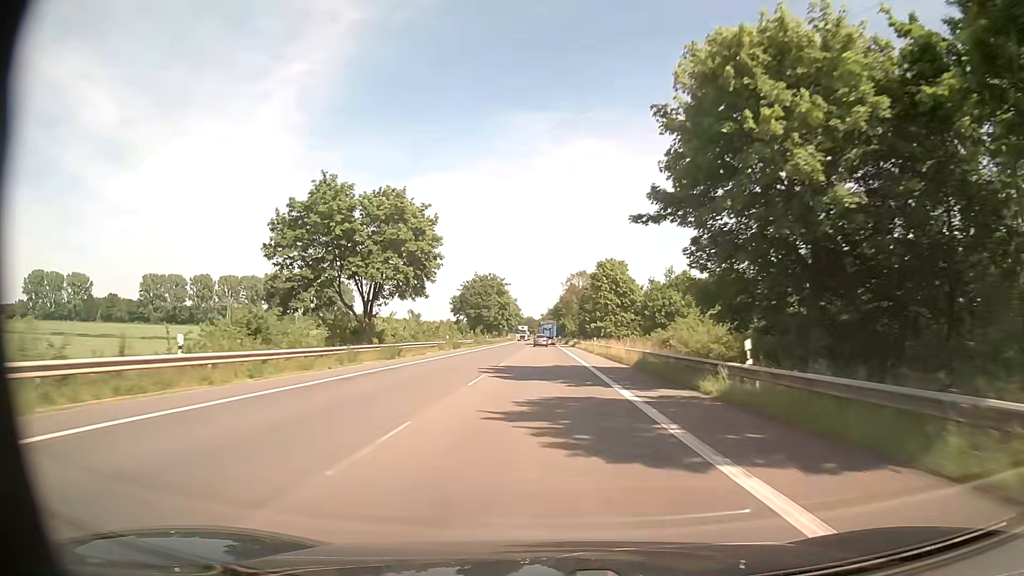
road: secondary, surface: asphalt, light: Day
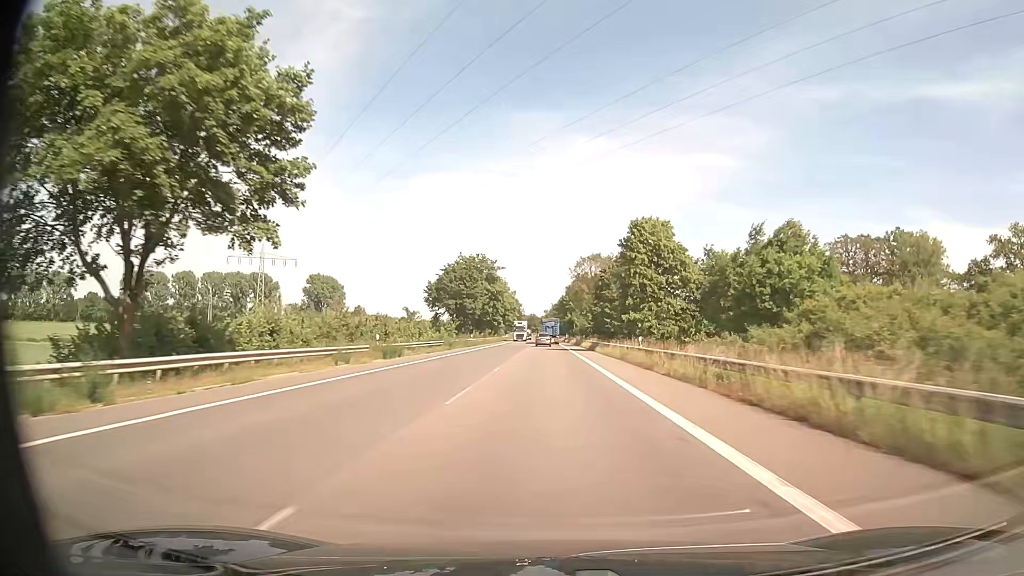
(+0.1, +29.3) m; 0°
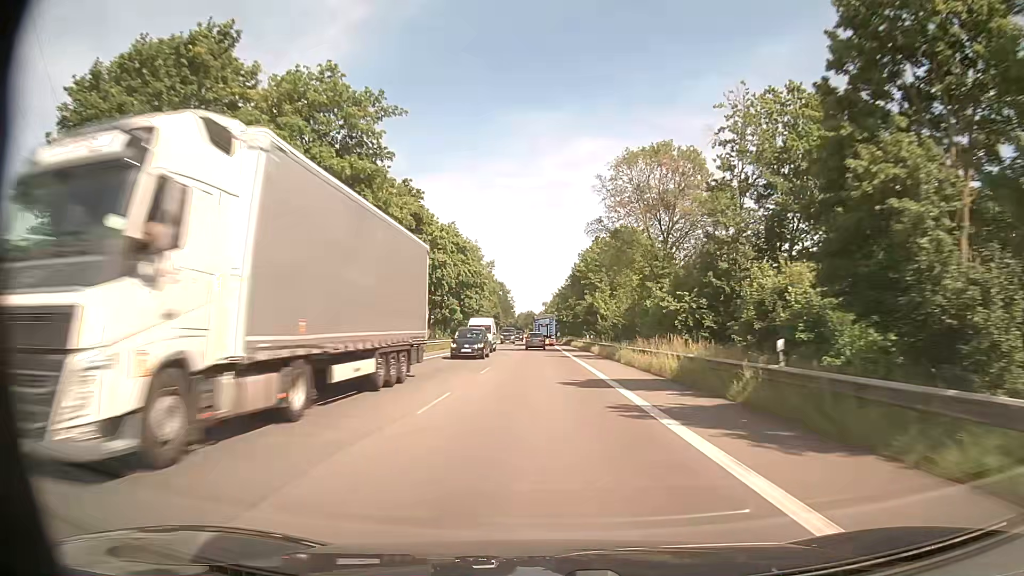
(+0.4, +73.4) m; 0°
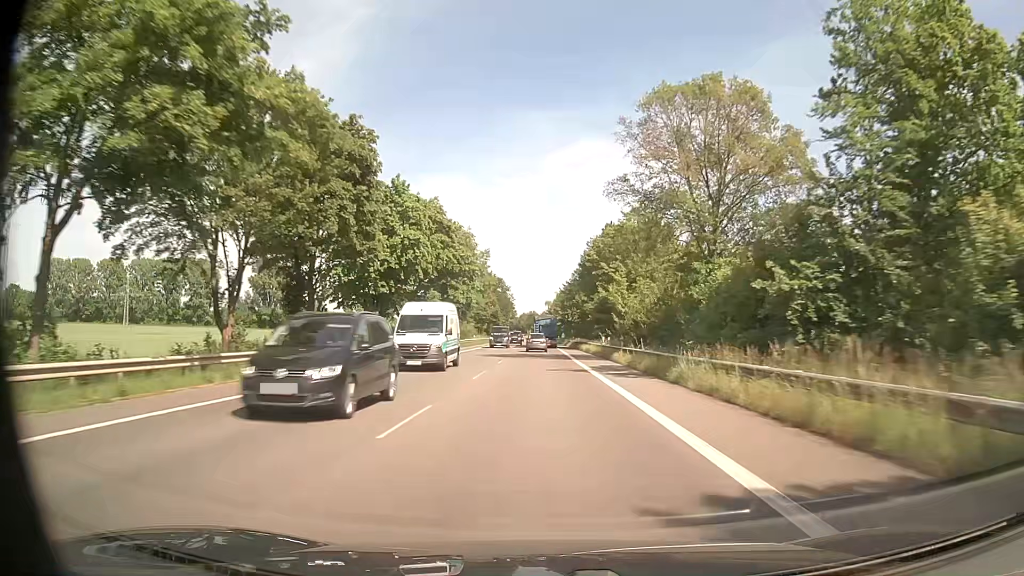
(0.0, +14.7) m; -1°
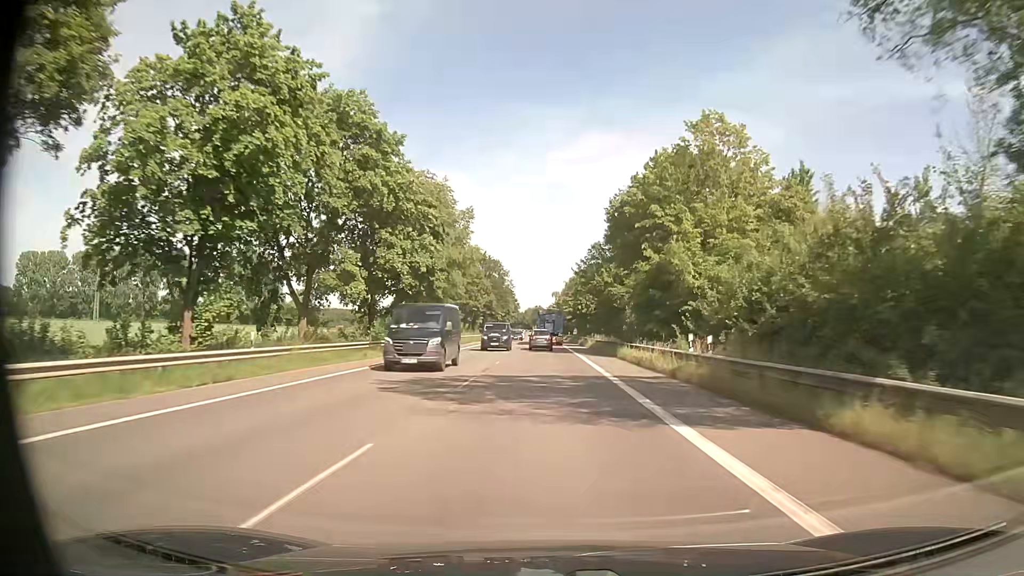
(+0.2, +28.3) m; 0°
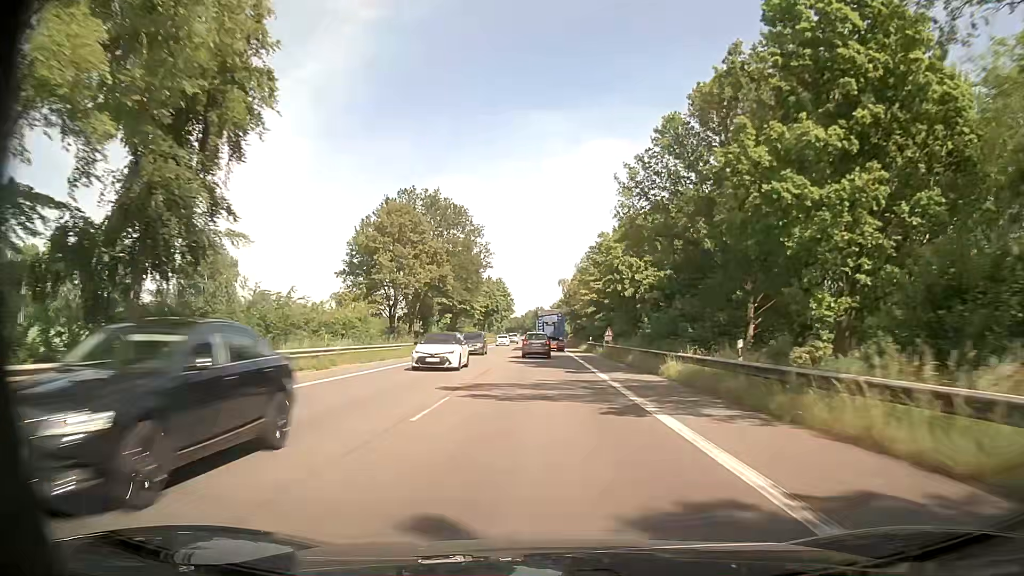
(-0.1, +53.0) m; 0°
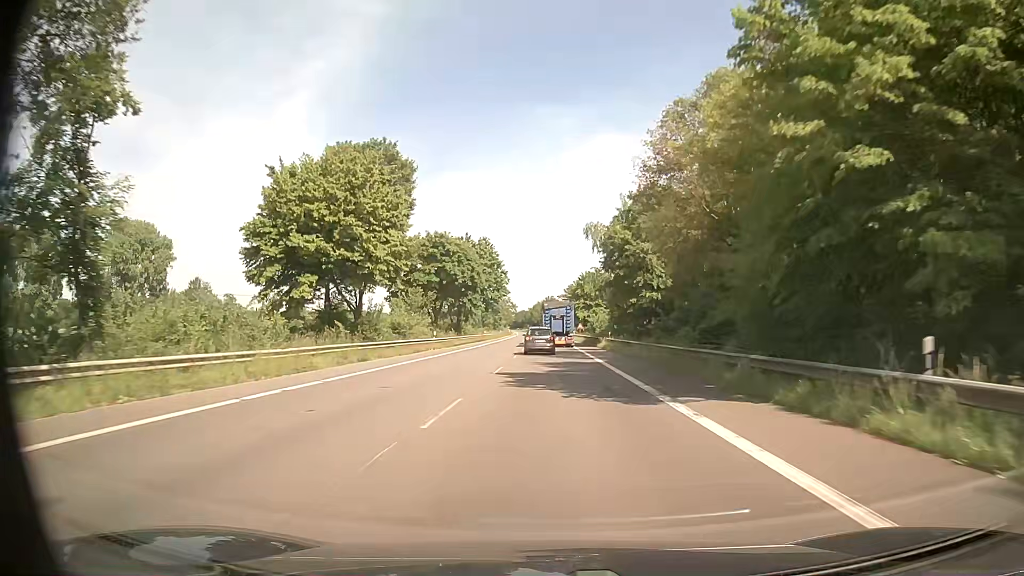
(-0.7, +60.4) m; -2°
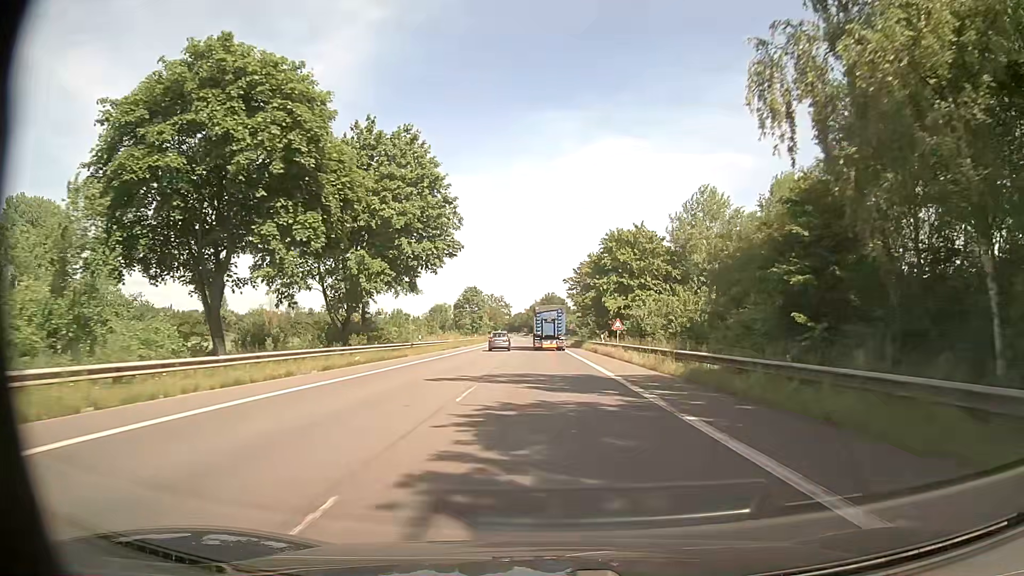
(+0.6, +55.5) m; 0°
(0, +10) (0, +20) (0, +30) (0, +40) (0, +50) (0, +60) (0, +70) (0, +80) (0, +90) (0, +100) m
